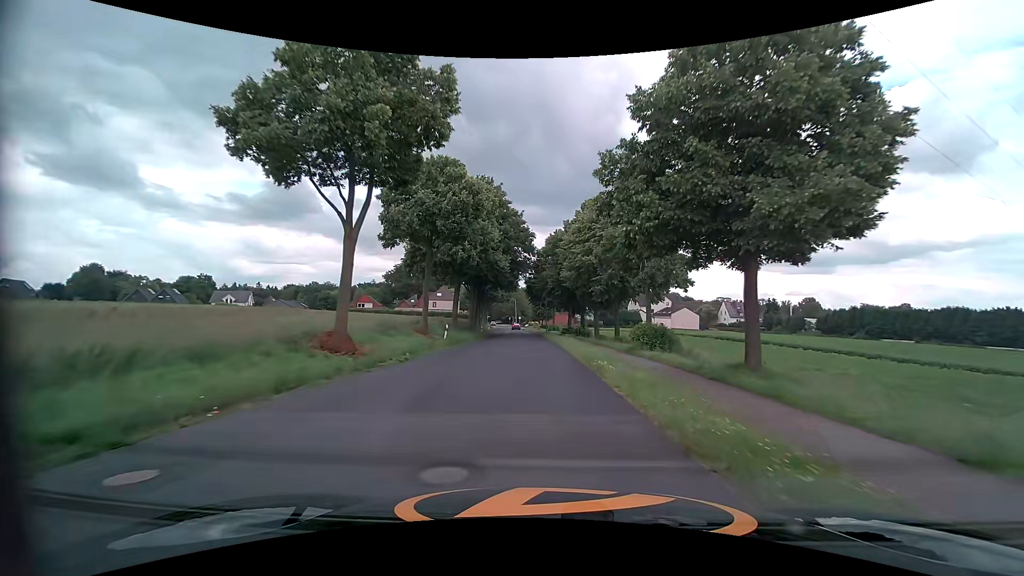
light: Day
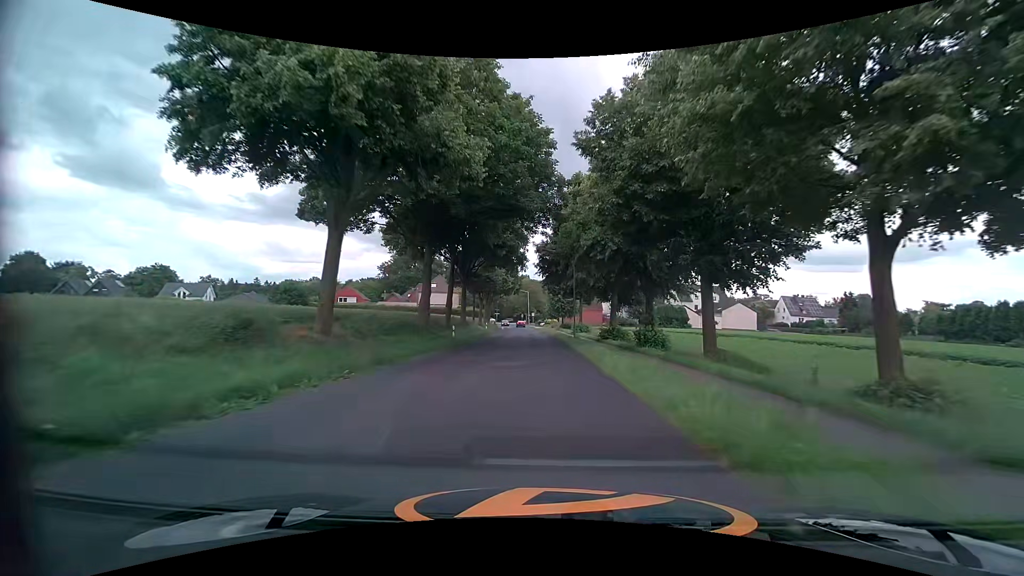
(-0.6, +30.1) m; -2°
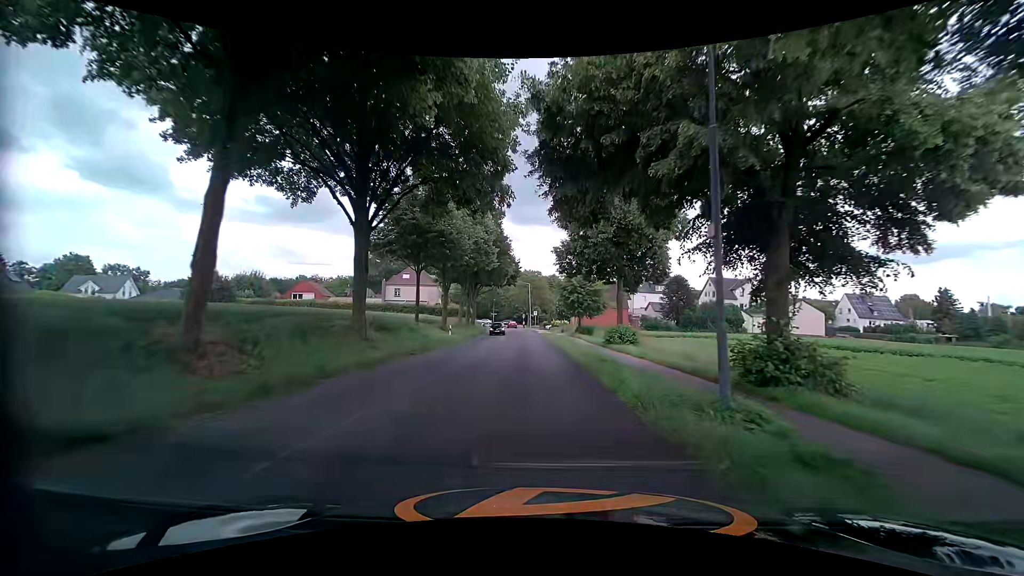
(0.0, +29.1) m; 0°
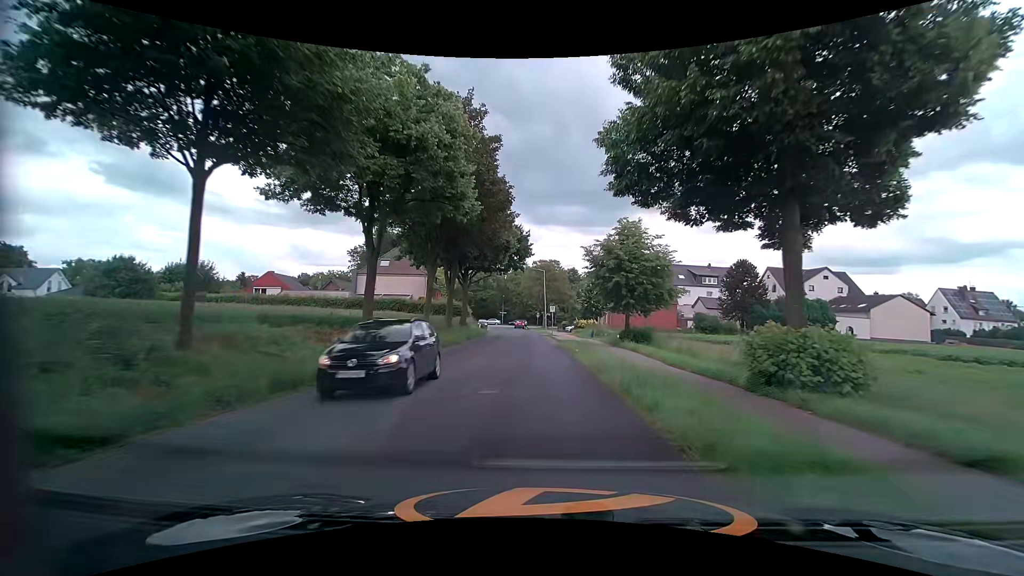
(-0.6, +21.9) m; -2°
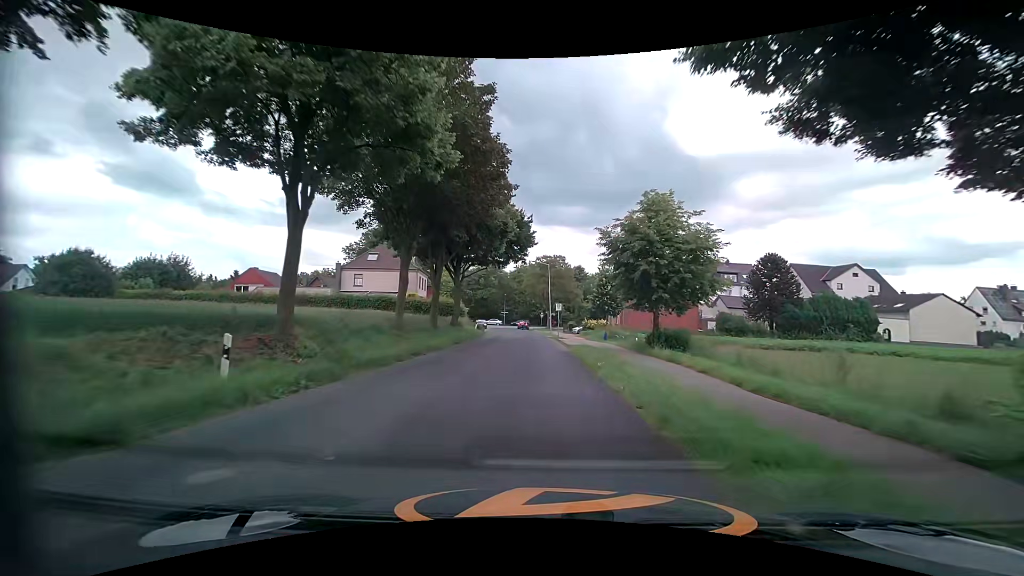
(-0.1, +7.1) m; -1°
